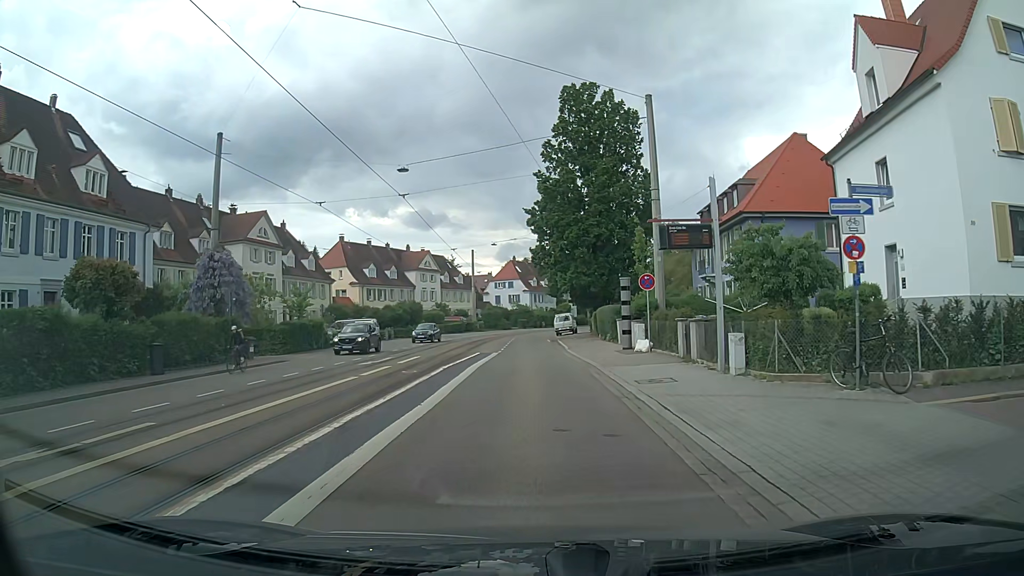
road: tertiary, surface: asphalt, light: Day
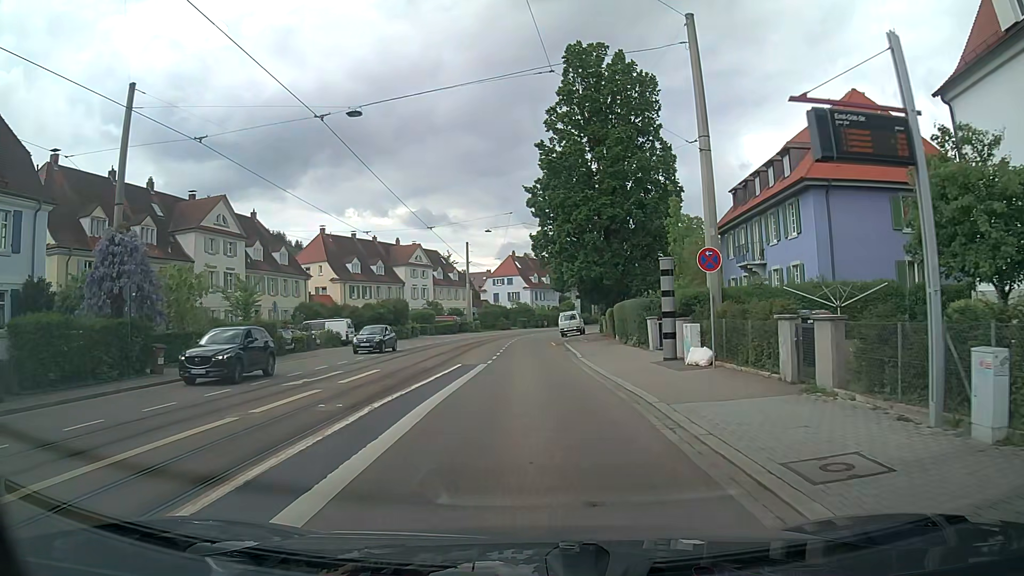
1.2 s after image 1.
(0.0, +8.7) m; +1°
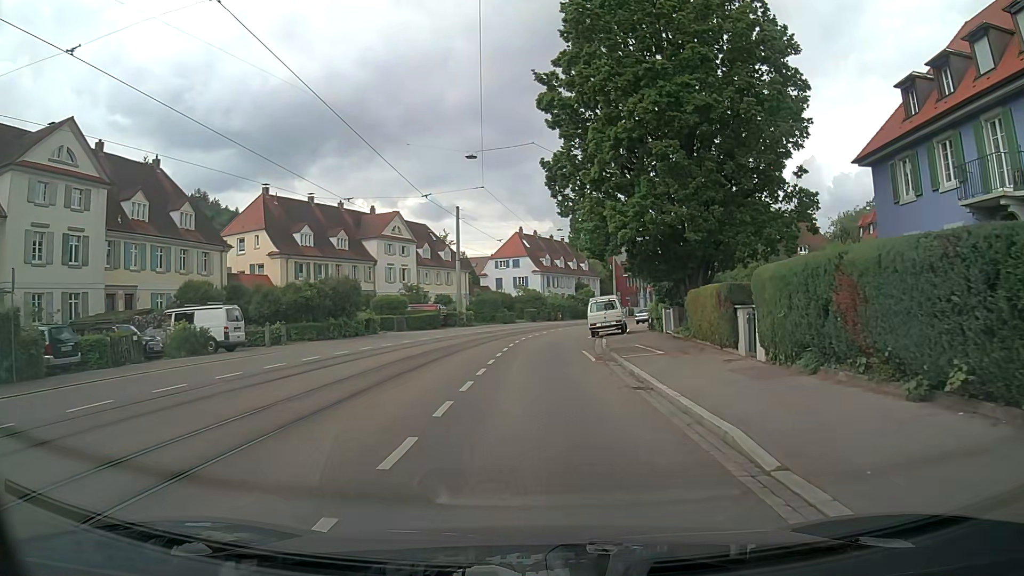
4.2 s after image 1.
(-0.4, +21.1) m; -1°
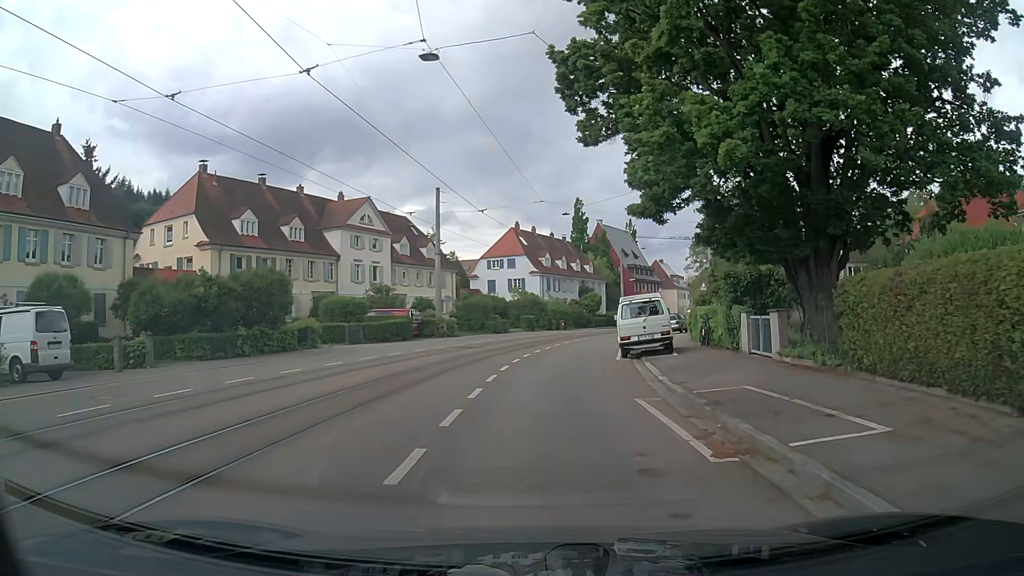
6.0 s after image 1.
(-0.1, +12.5) m; 0°
